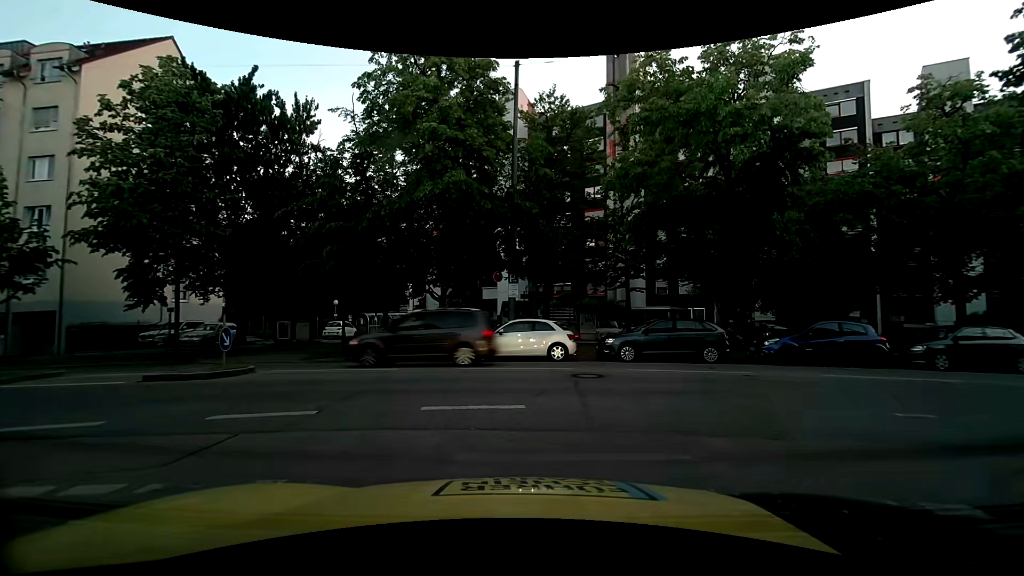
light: Day
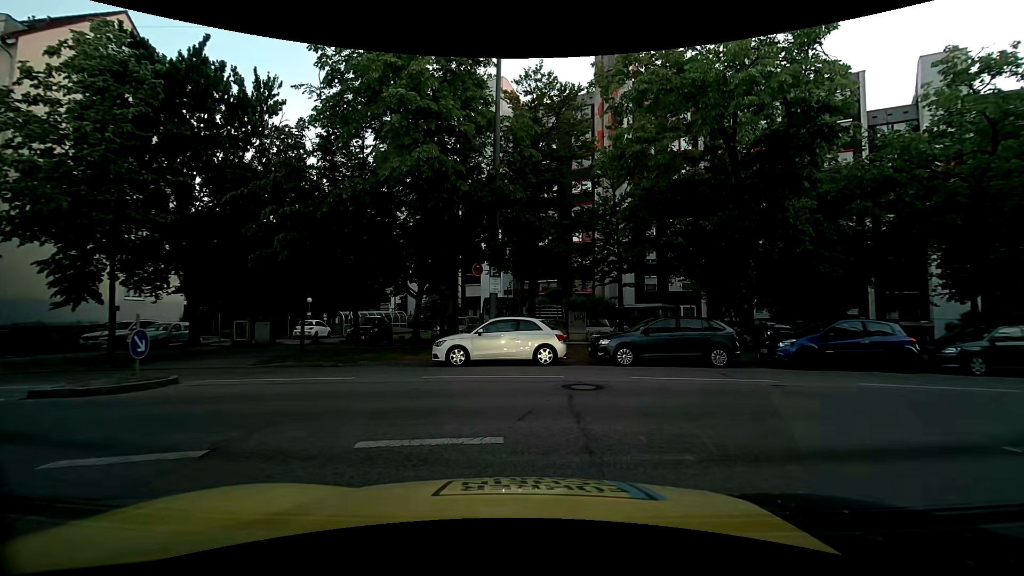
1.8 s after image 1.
(0.0, +2.1) m; +1°
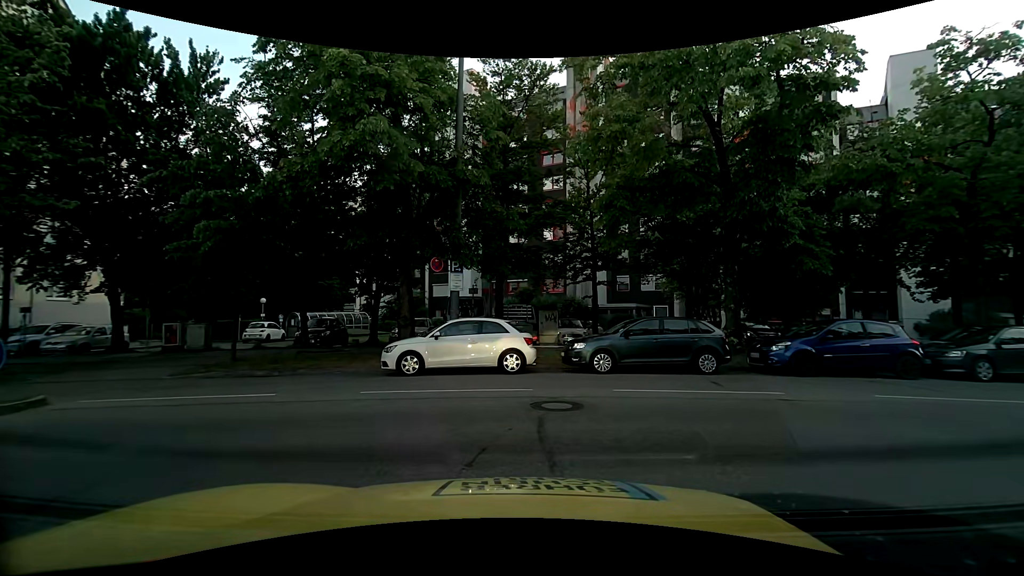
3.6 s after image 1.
(0.0, +1.9) m; 0°
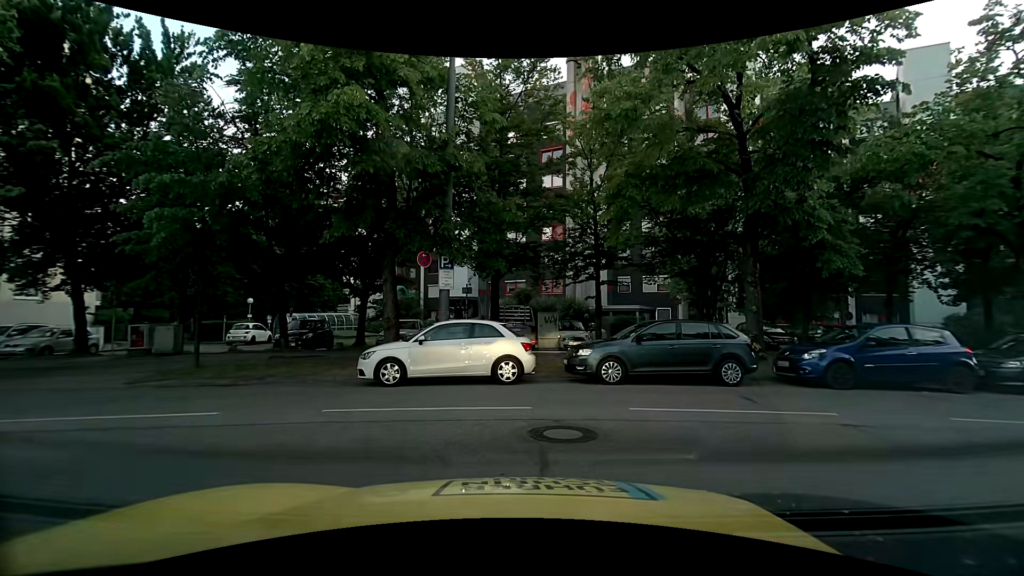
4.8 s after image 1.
(0.0, +1.6) m; -2°
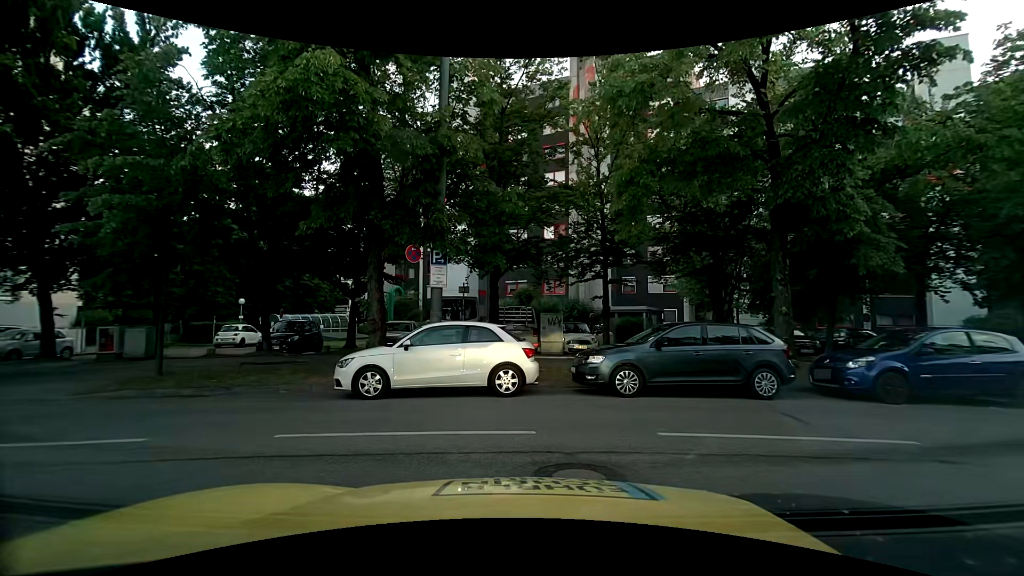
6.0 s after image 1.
(0.0, +1.4) m; 0°
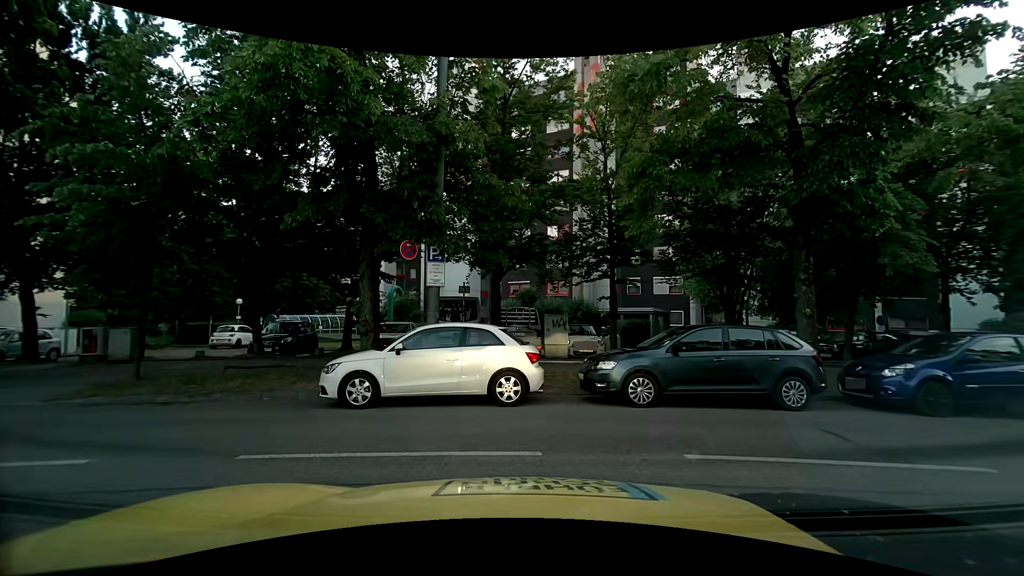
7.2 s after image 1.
(0.0, +0.8) m; 0°
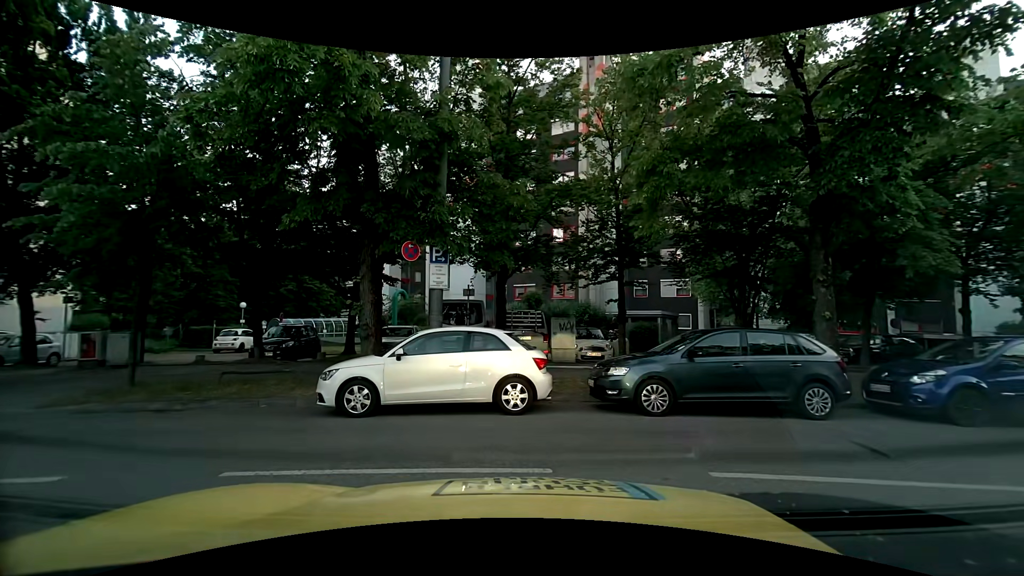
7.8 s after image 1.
(0.0, +0.5) m; 0°
